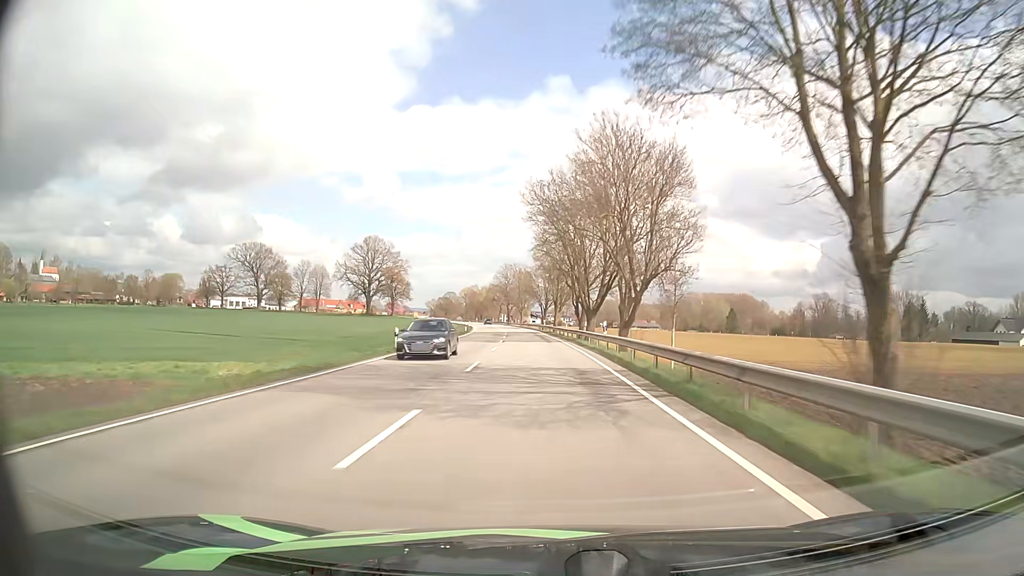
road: primary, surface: asphalt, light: Day
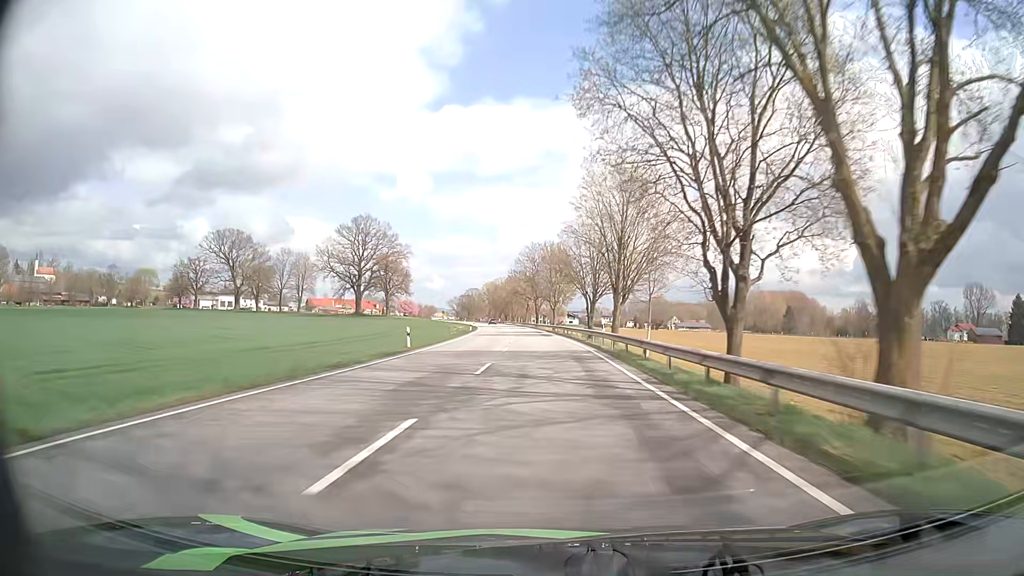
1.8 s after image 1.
(-1.3, +48.5) m; -3°
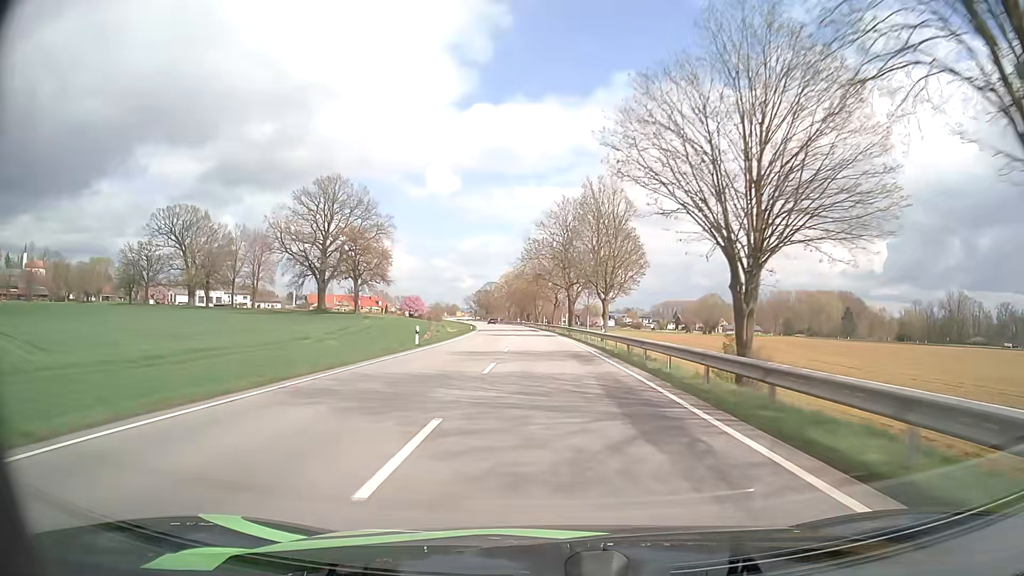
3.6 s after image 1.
(-1.4, +47.7) m; -3°
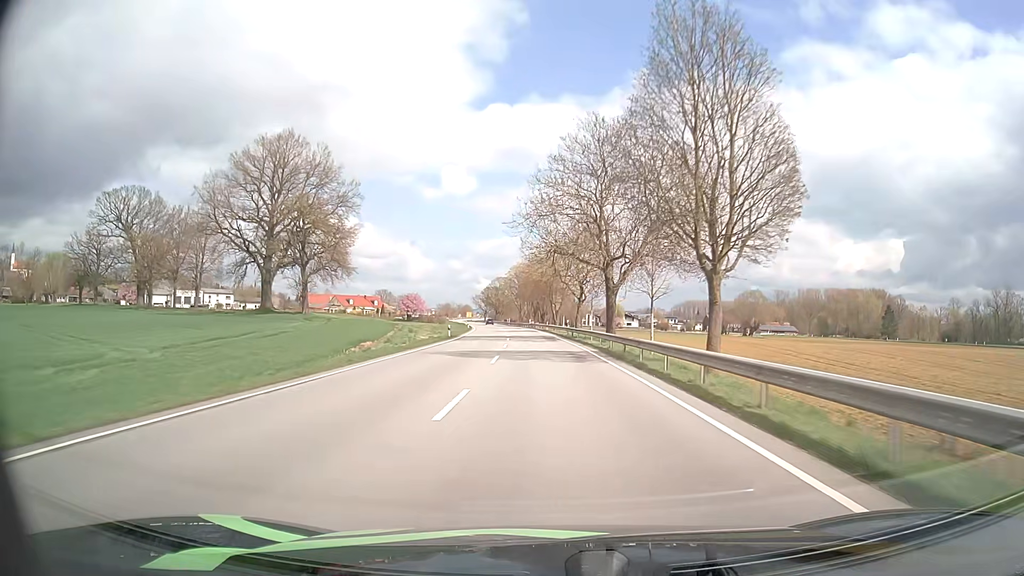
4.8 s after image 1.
(-0.4, +31.7) m; -2°
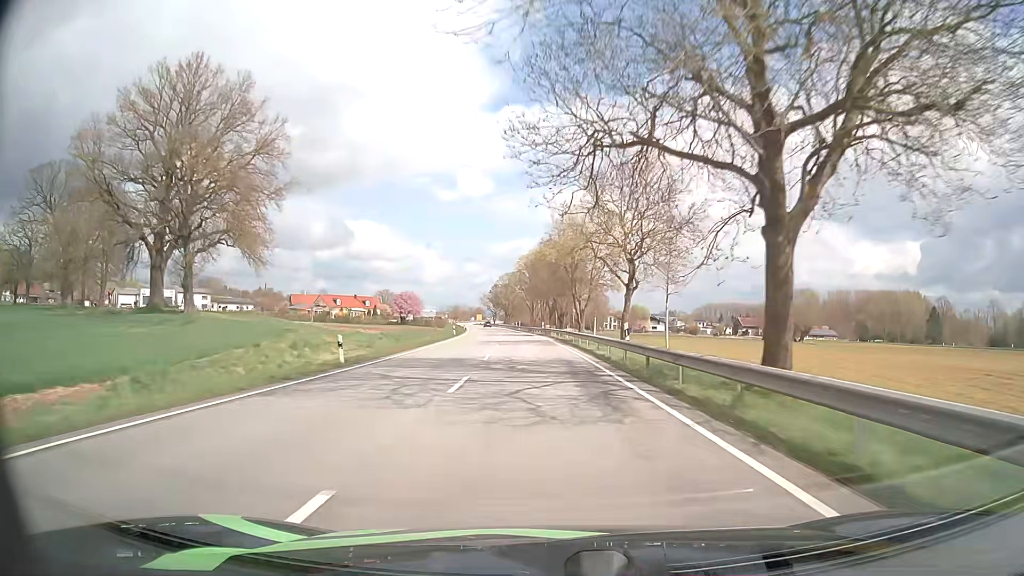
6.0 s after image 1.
(-0.3, +31.8) m; -1°
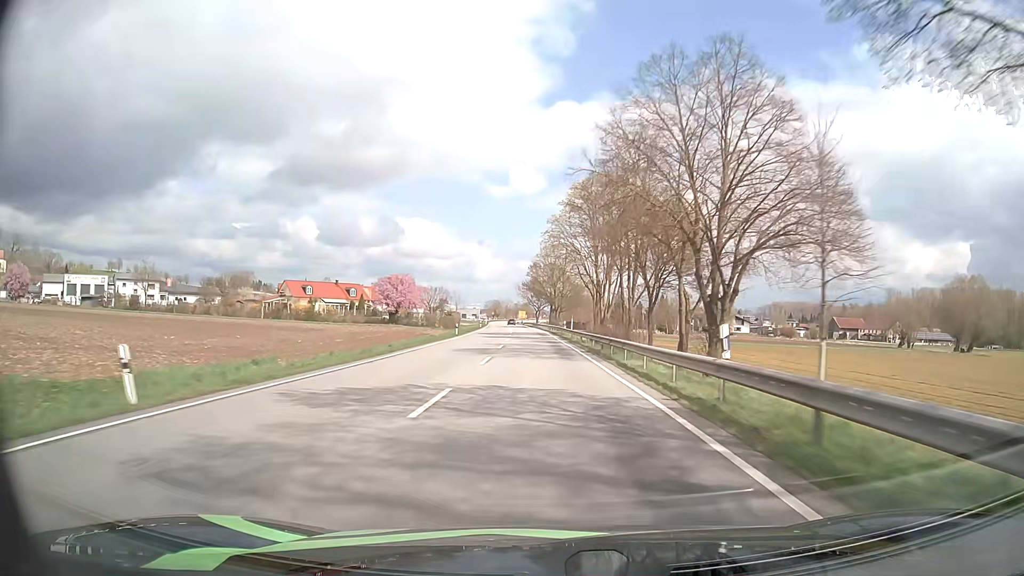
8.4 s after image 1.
(-2.3, +63.3) m; -4°
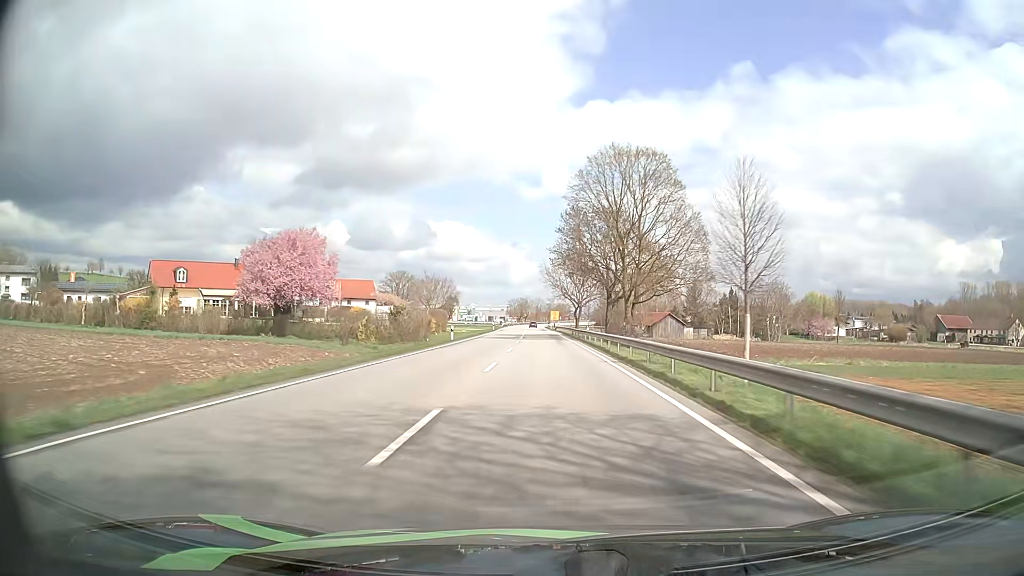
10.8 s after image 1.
(-1.6, +62.5) m; -3°
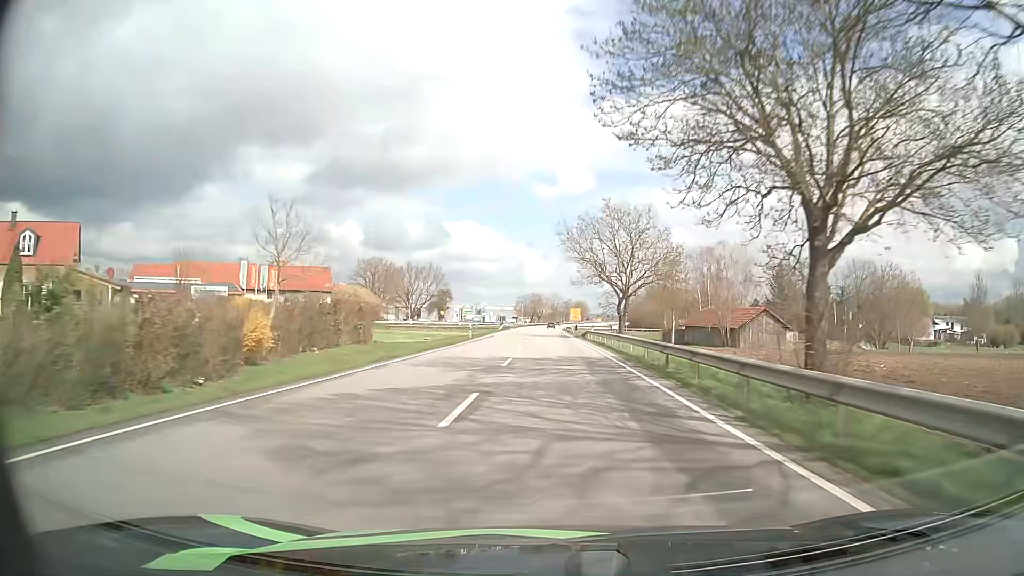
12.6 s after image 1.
(-0.4, +45.0) m; -1°
(0, +10) (0, +20) (0, +30) (0, +40) (0, +50) (0, +60) (0, +70) (0, +80) (0, +90) (0, +100) m
